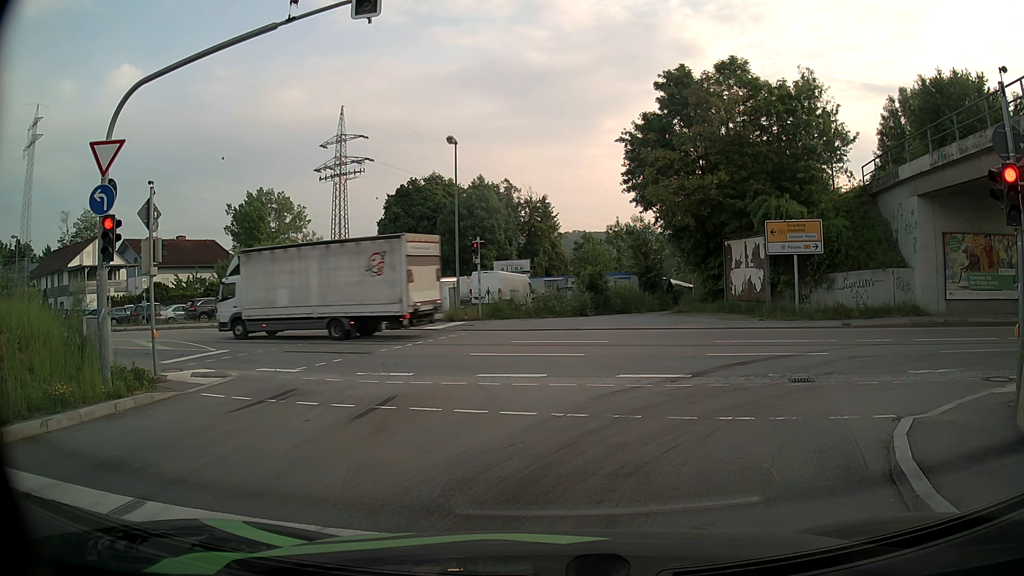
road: primary_link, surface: asphalt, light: Day
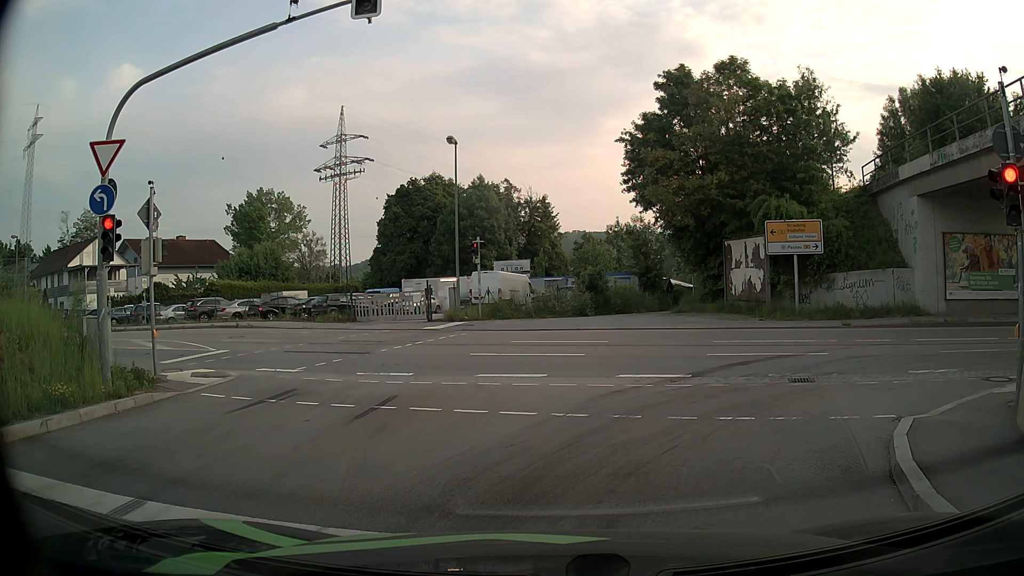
(0.0, 0.0) m; 0°
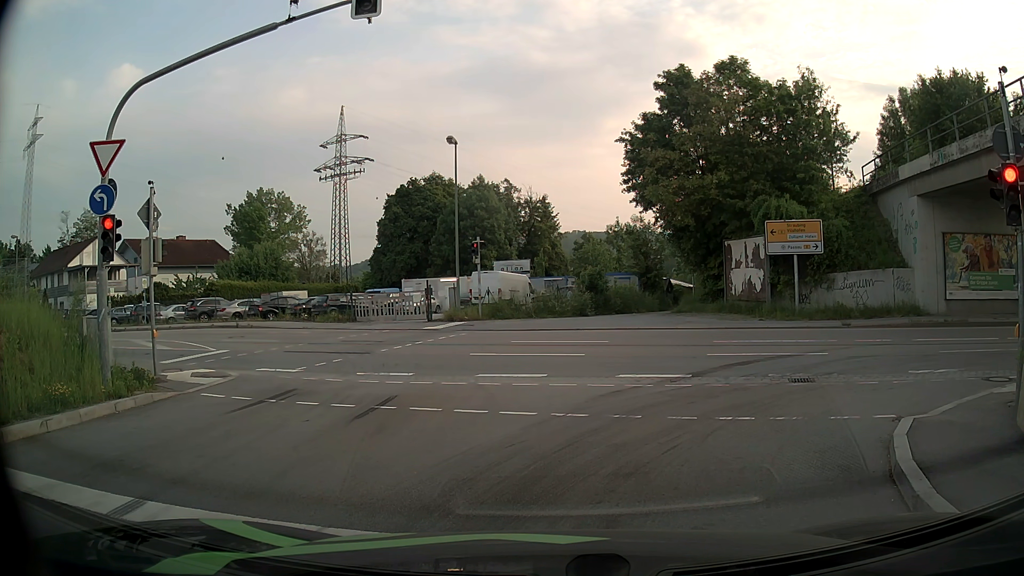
(0.0, 0.0) m; 0°
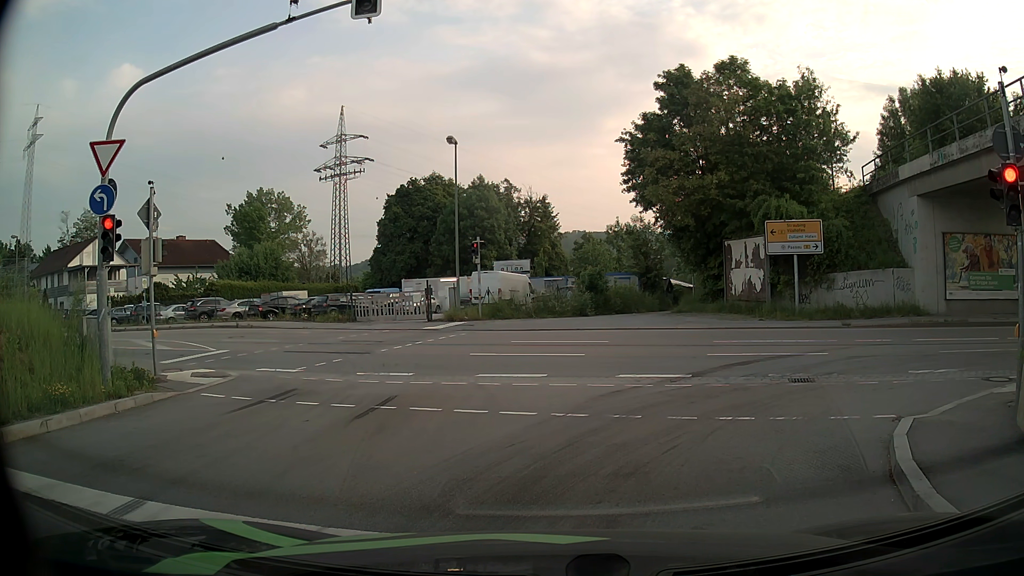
(0.0, 0.0) m; 0°
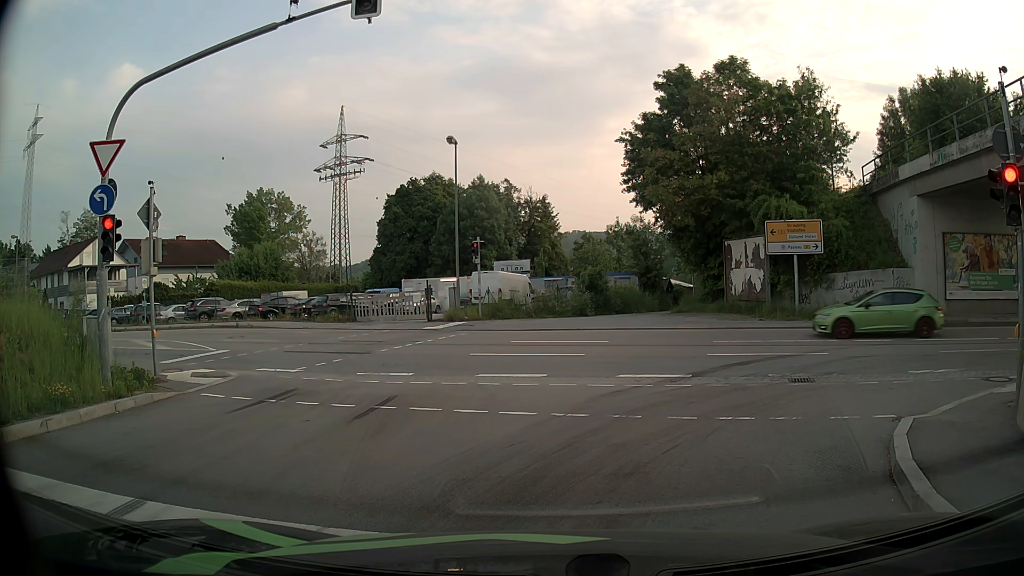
(0.0, 0.0) m; 0°
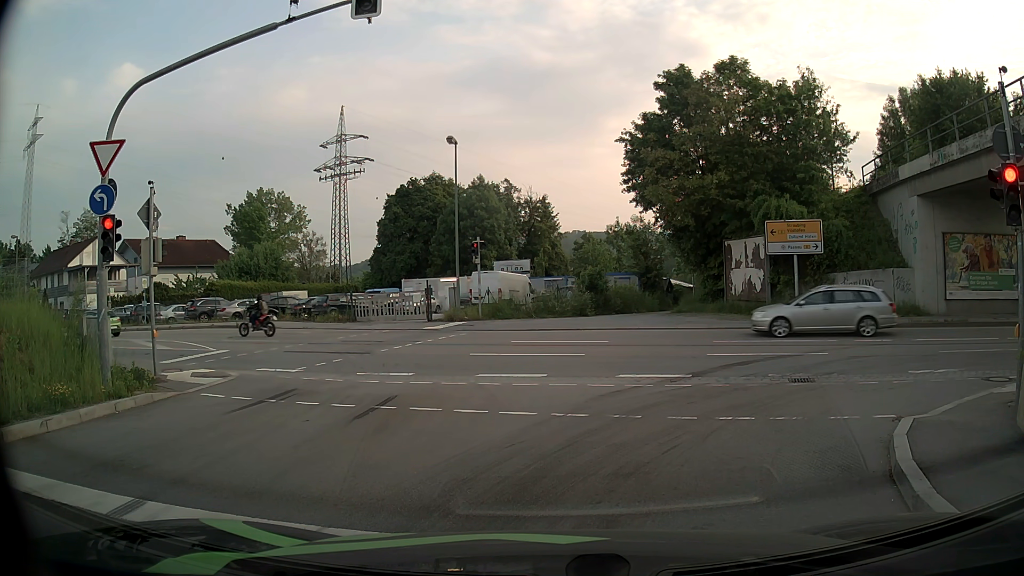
(0.0, 0.0) m; 0°
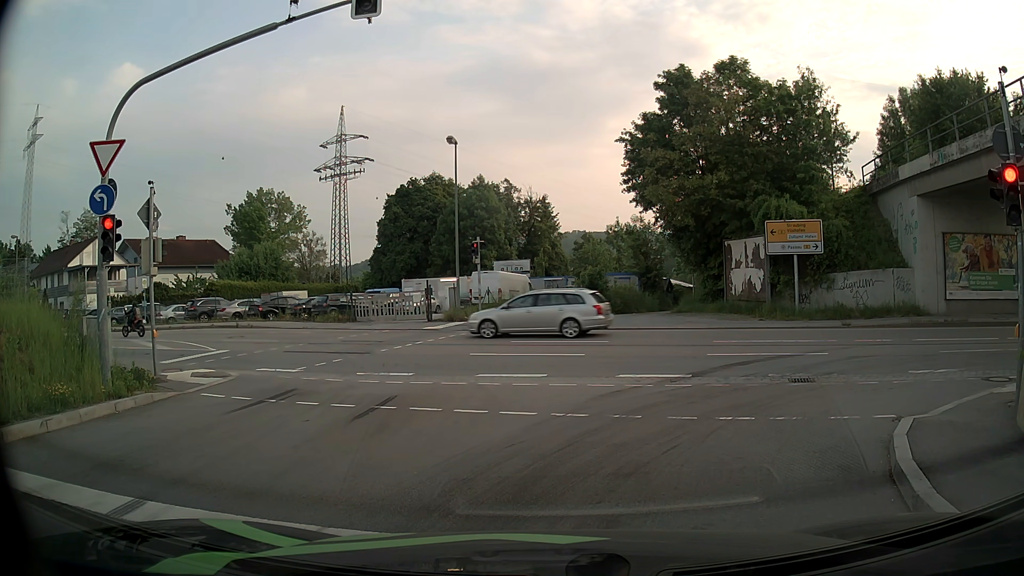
(0.0, 0.0) m; 0°
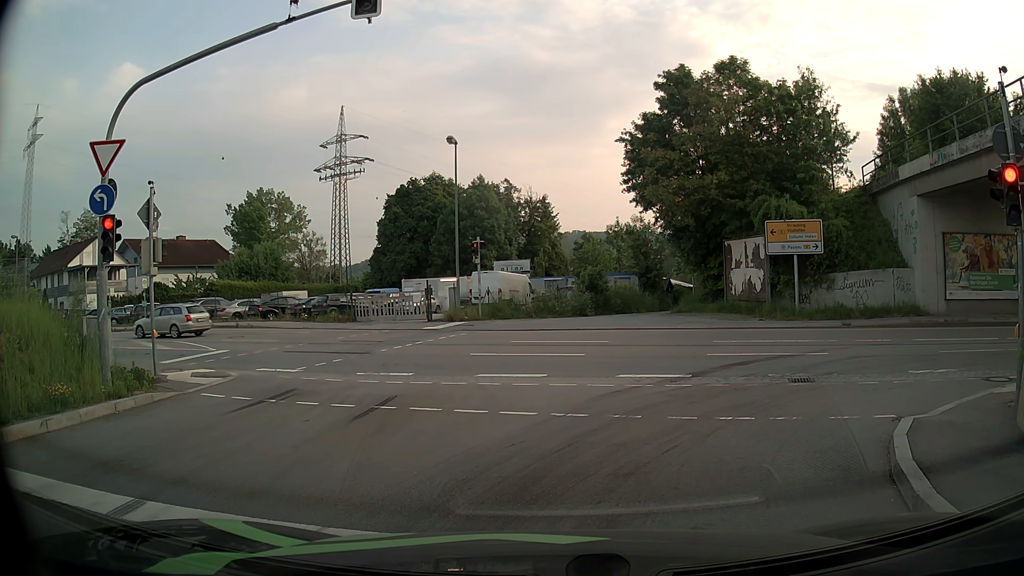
(0.0, 0.0) m; 0°
